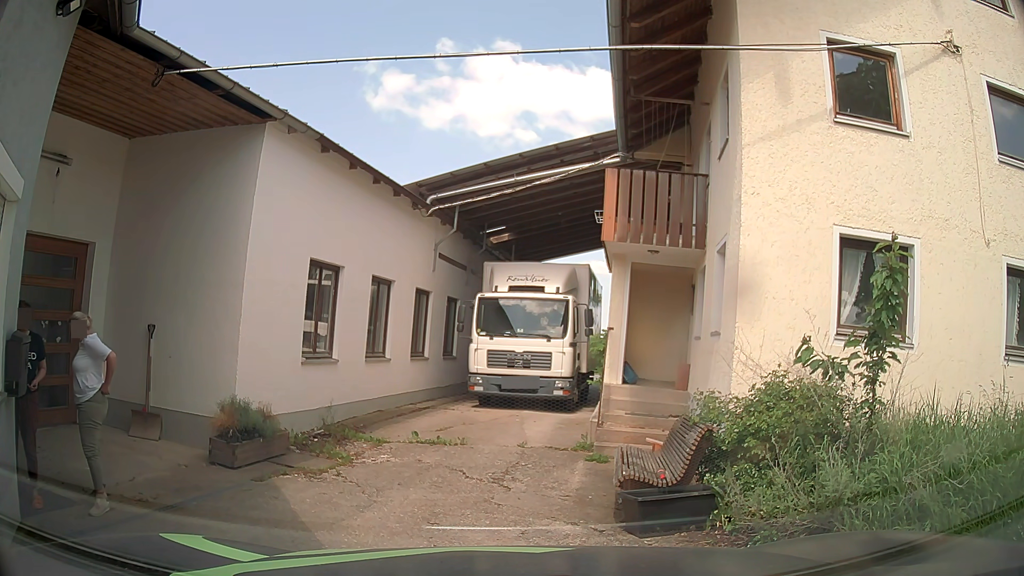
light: Day
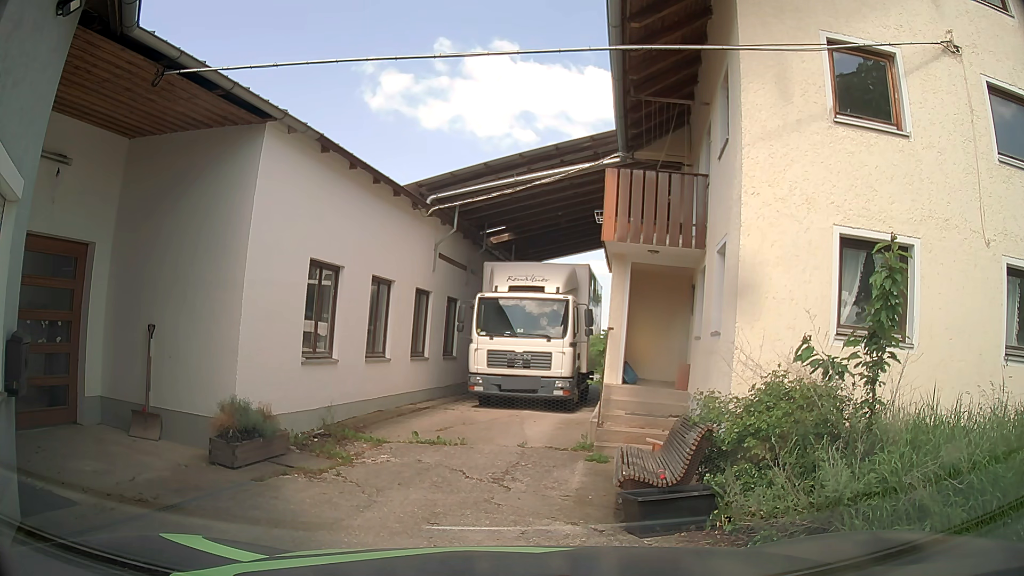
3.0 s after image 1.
(0.0, 0.0) m; 0°
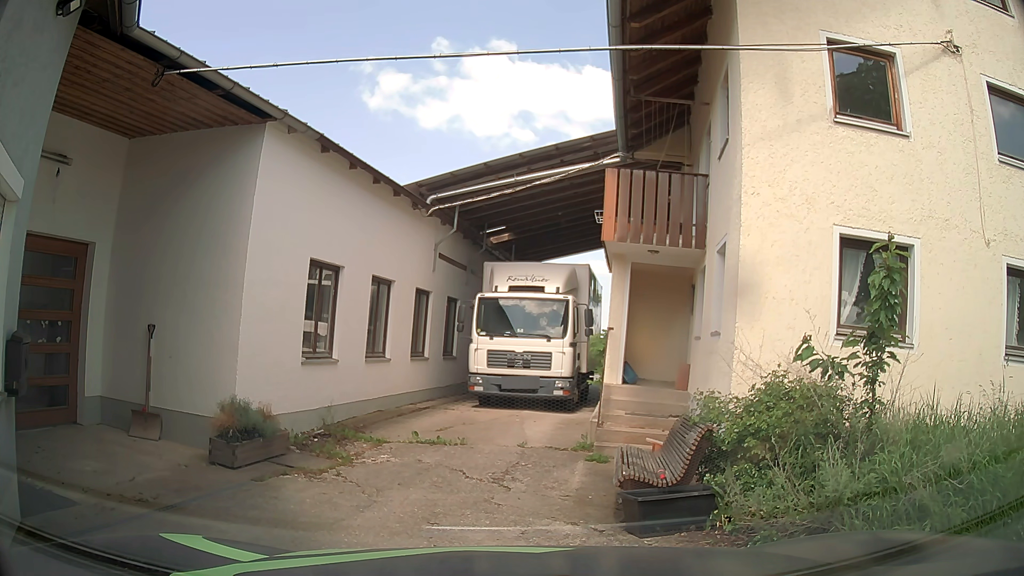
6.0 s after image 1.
(0.0, 0.0) m; 0°
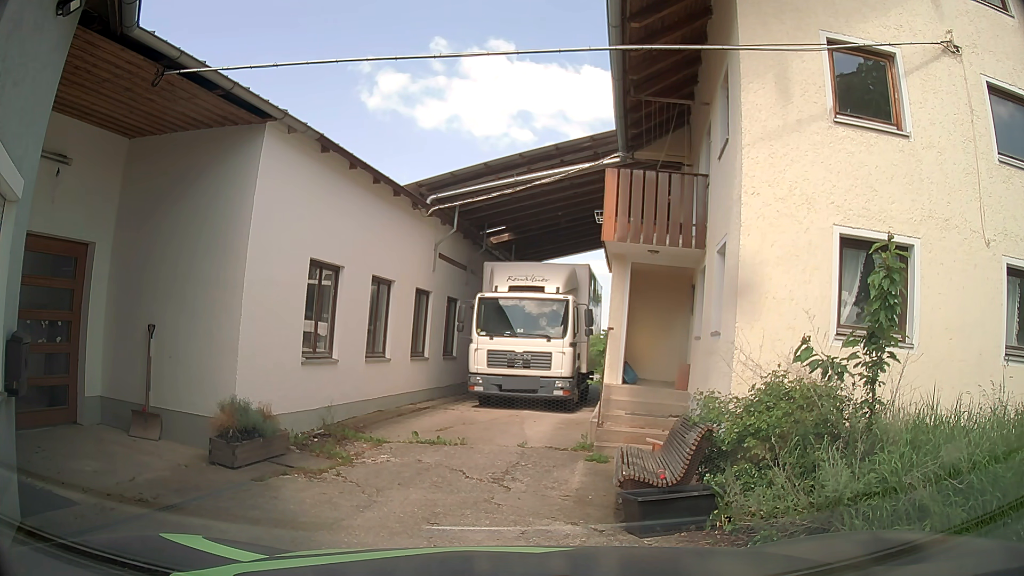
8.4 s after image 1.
(0.0, 0.0) m; 0°
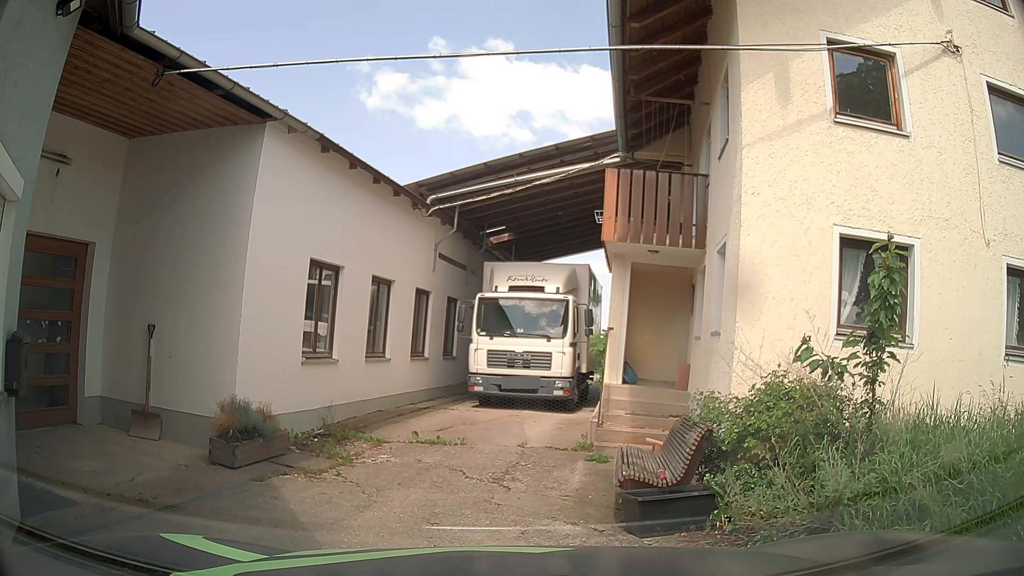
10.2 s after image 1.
(0.0, 0.0) m; 0°
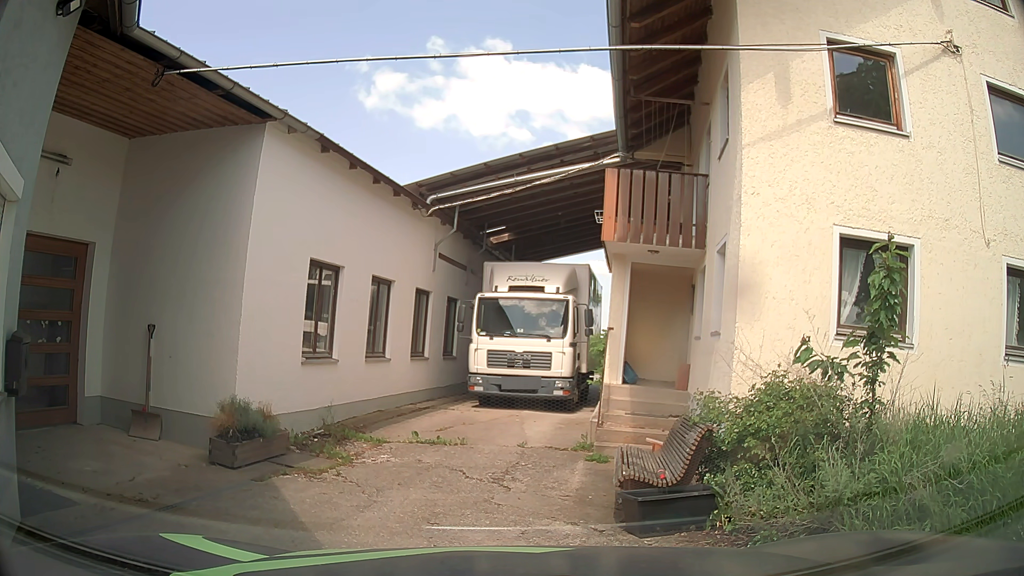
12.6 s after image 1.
(0.0, 0.0) m; 0°
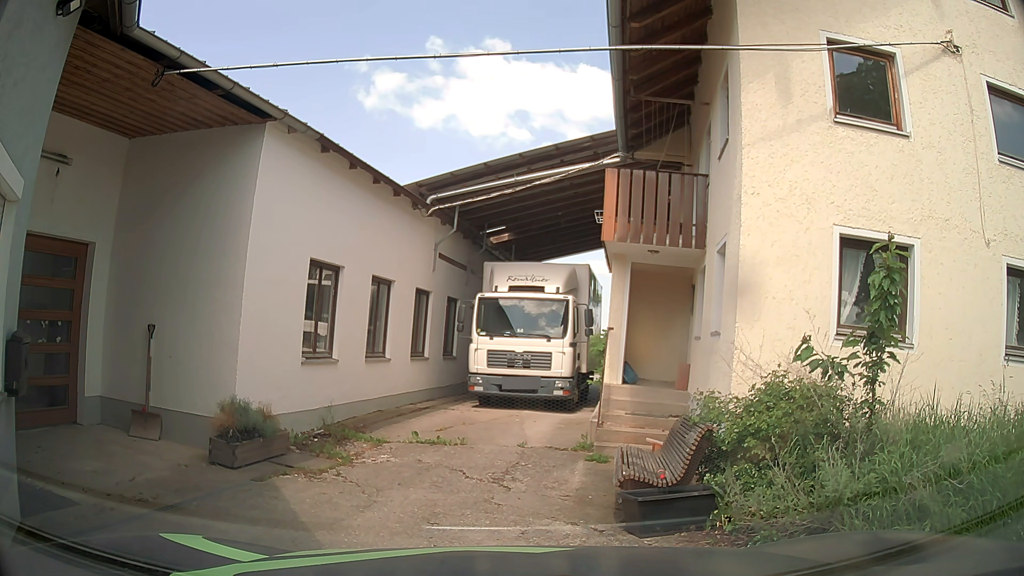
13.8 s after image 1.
(0.0, 0.0) m; 0°
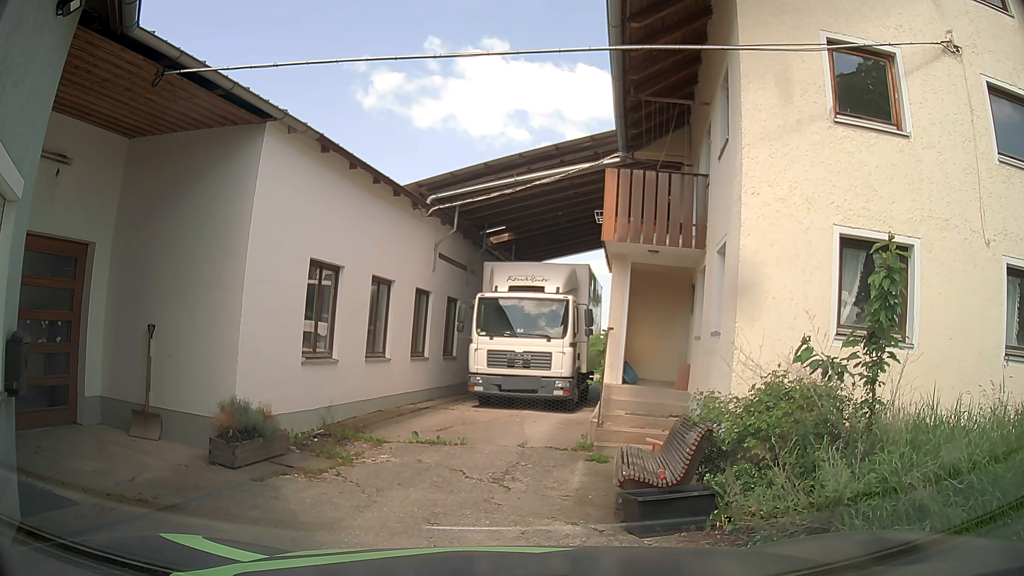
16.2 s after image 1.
(0.0, 0.0) m; 0°
